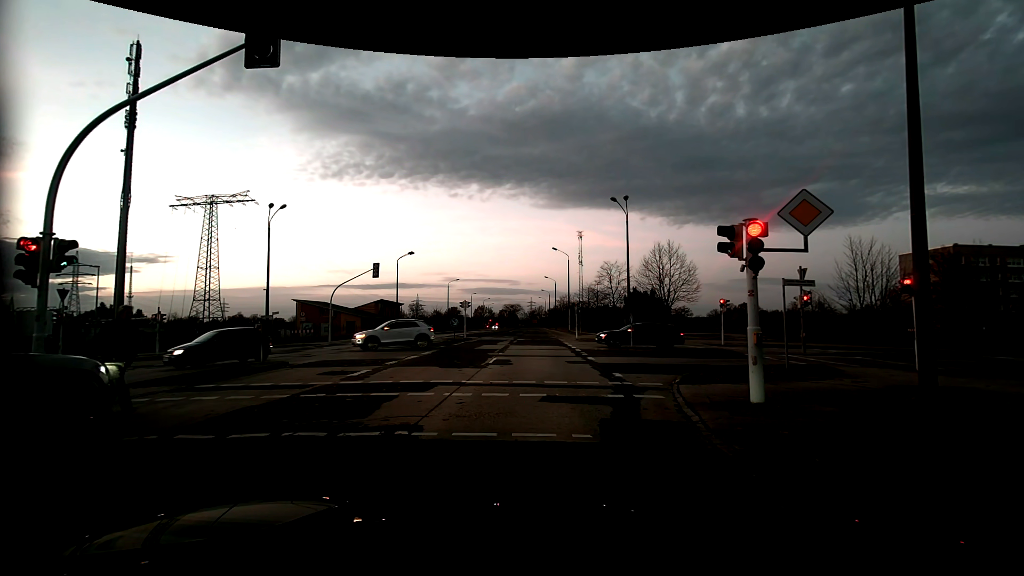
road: tertiary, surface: asphalt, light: Dusk
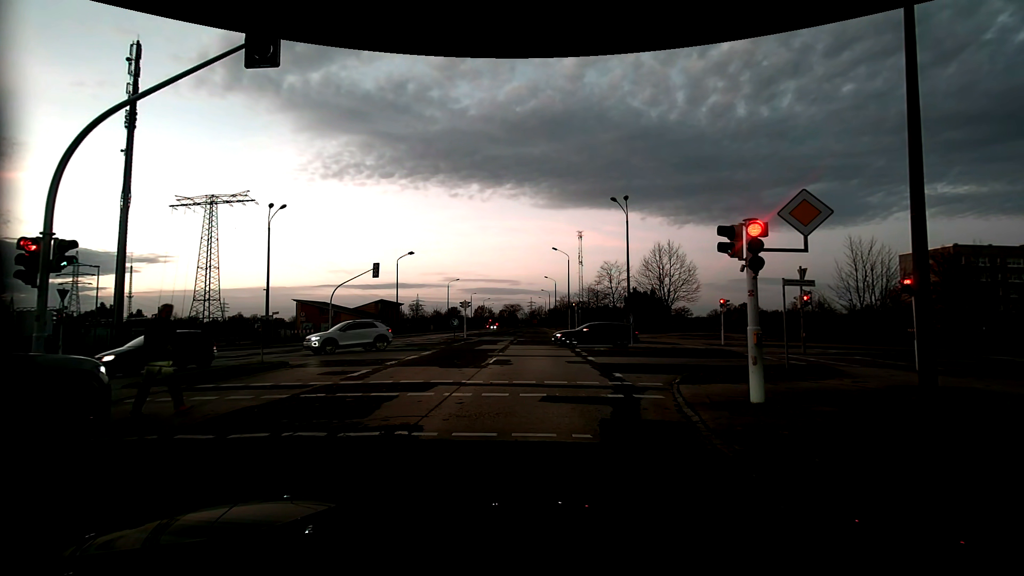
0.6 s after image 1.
(0.0, 0.0) m; 0°
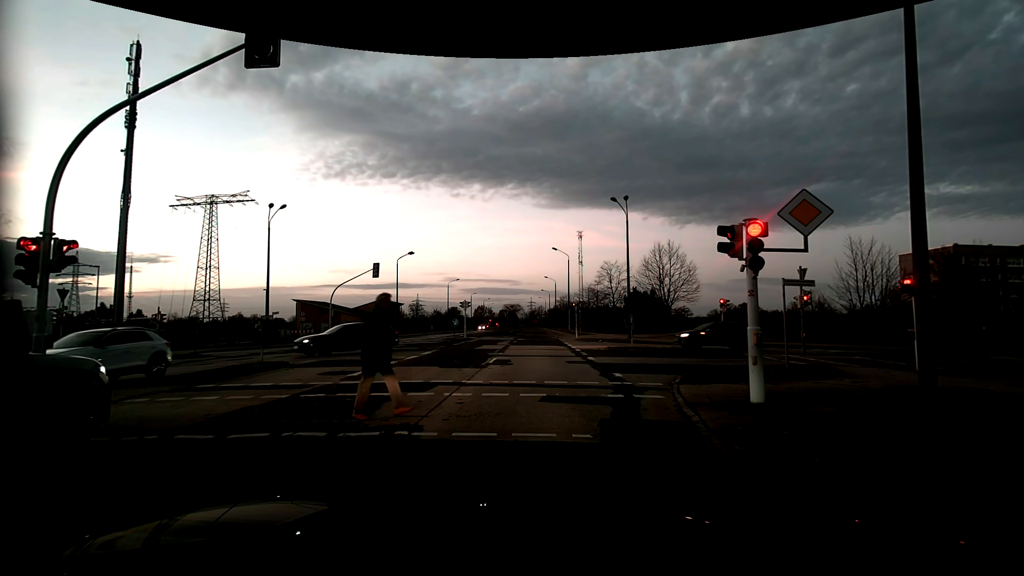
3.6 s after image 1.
(0.0, 0.0) m; 0°
(0, +10) (0, +20) (0, +30) (-1, +40) (-1, +50) (-1, +60) (-1, +70) (-1, +80) (-1, +90) (-2, +100) m
